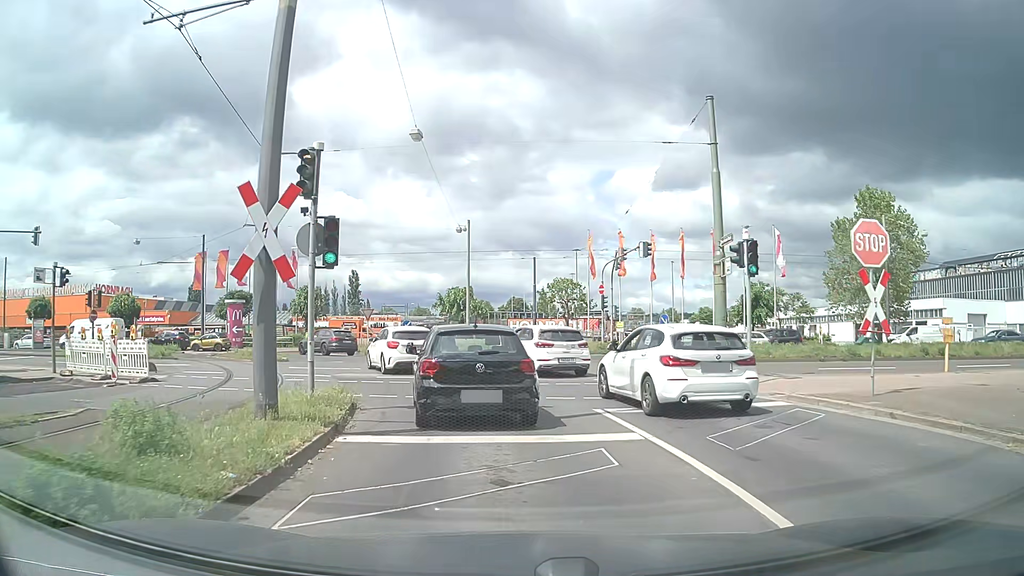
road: secondary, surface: asphalt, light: Day
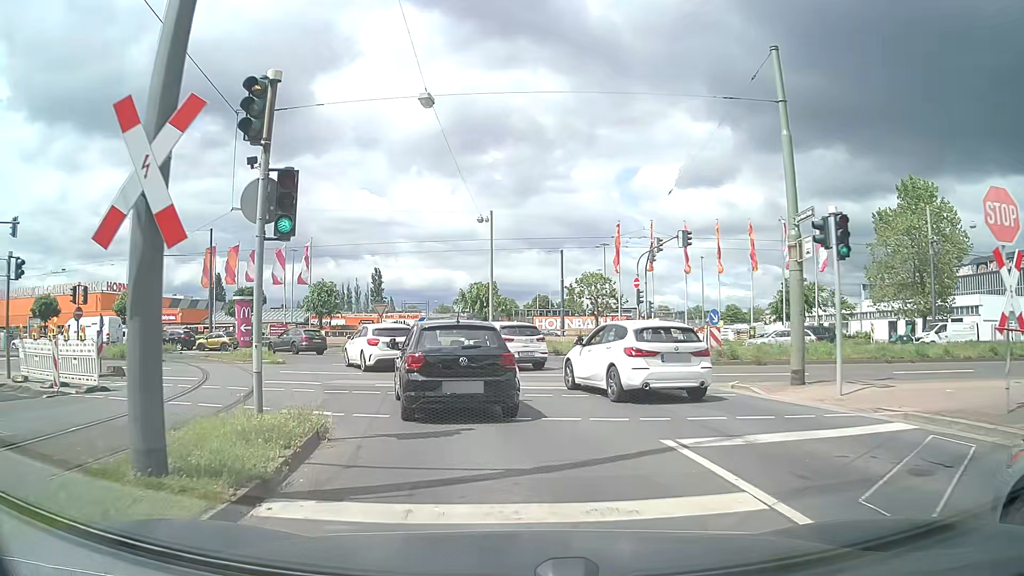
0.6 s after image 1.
(-0.1, +3.6) m; -2°
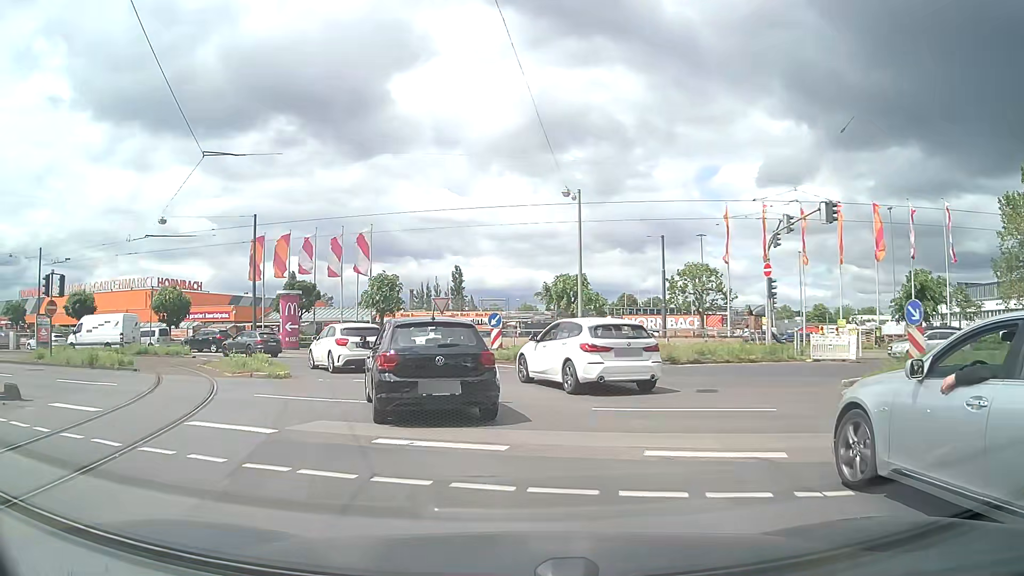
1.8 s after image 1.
(-0.5, +8.1) m; -6°
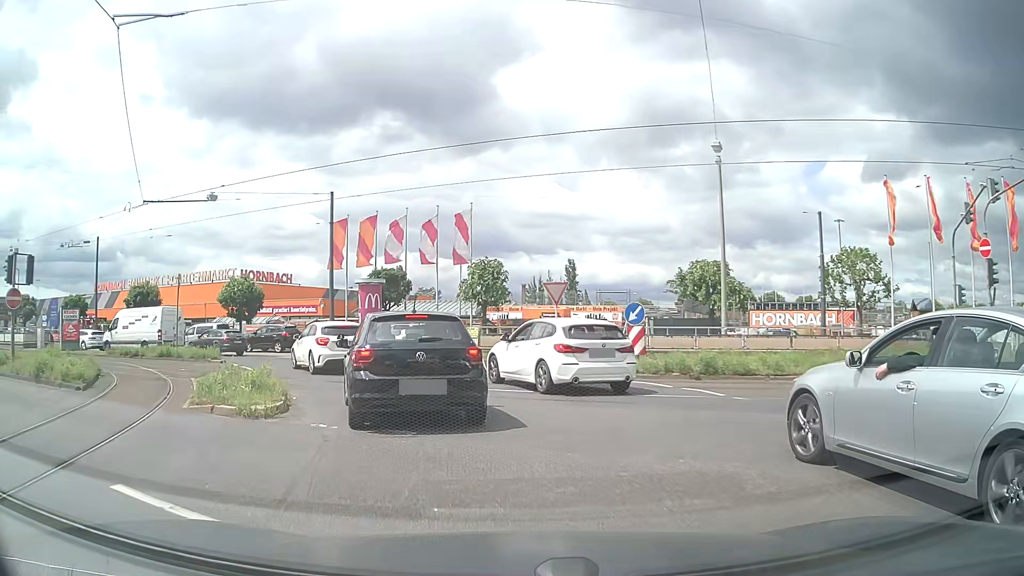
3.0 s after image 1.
(-0.8, +8.2) m; -10°
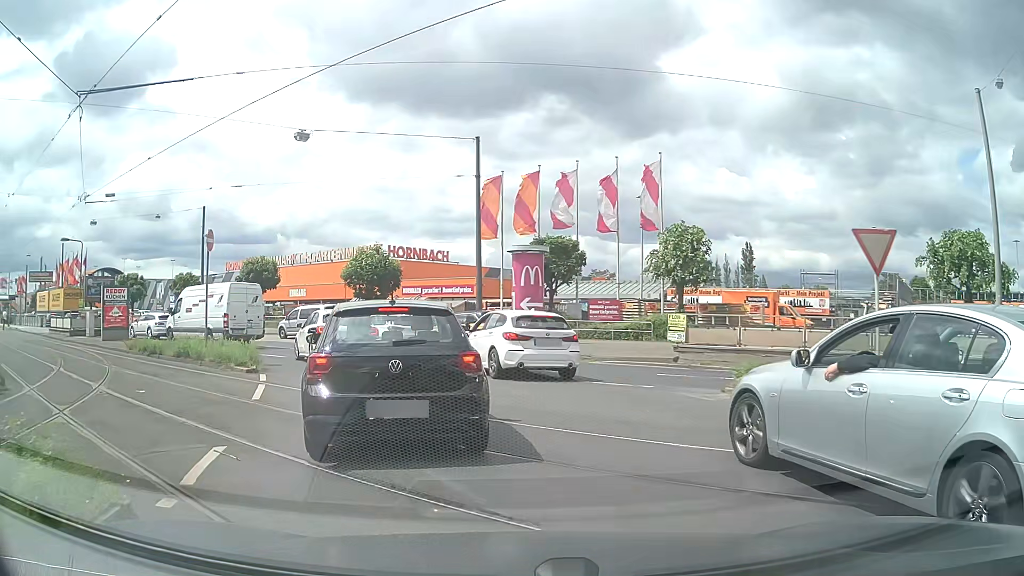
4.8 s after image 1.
(-1.3, +10.4) m; -15°
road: secondary_link
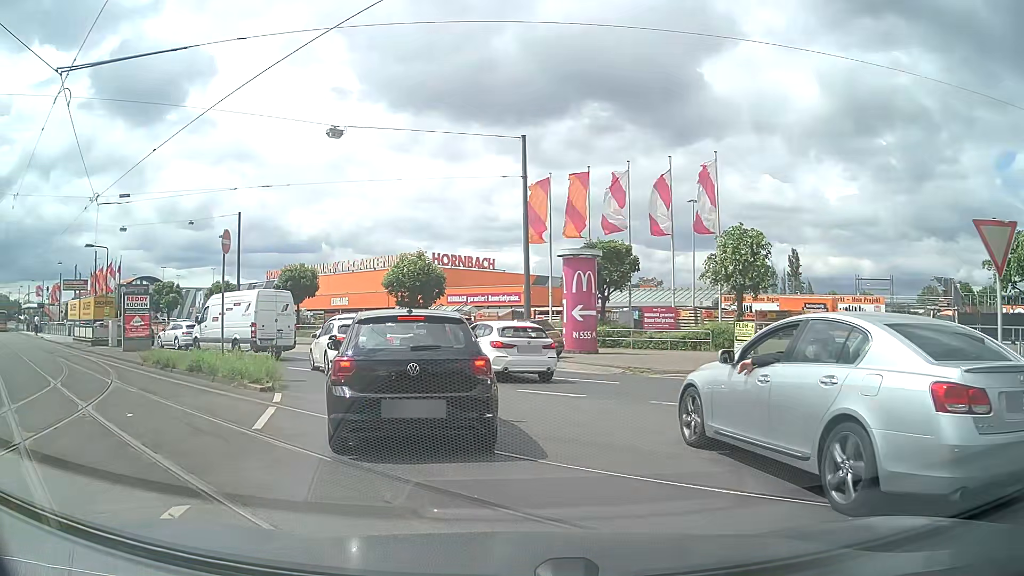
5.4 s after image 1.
(0.0, +1.8) m; -4°
